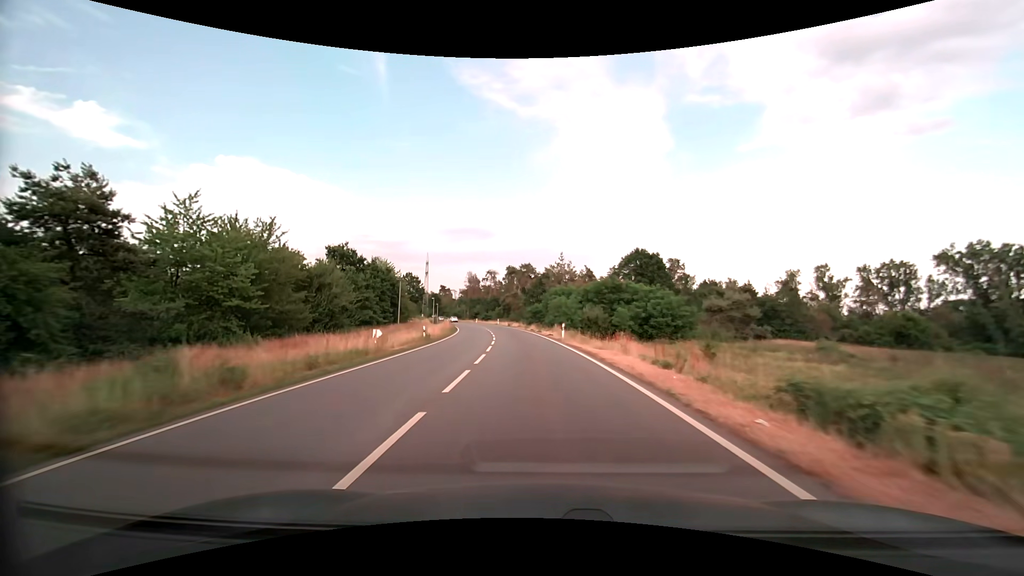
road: primary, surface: asphalt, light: Day
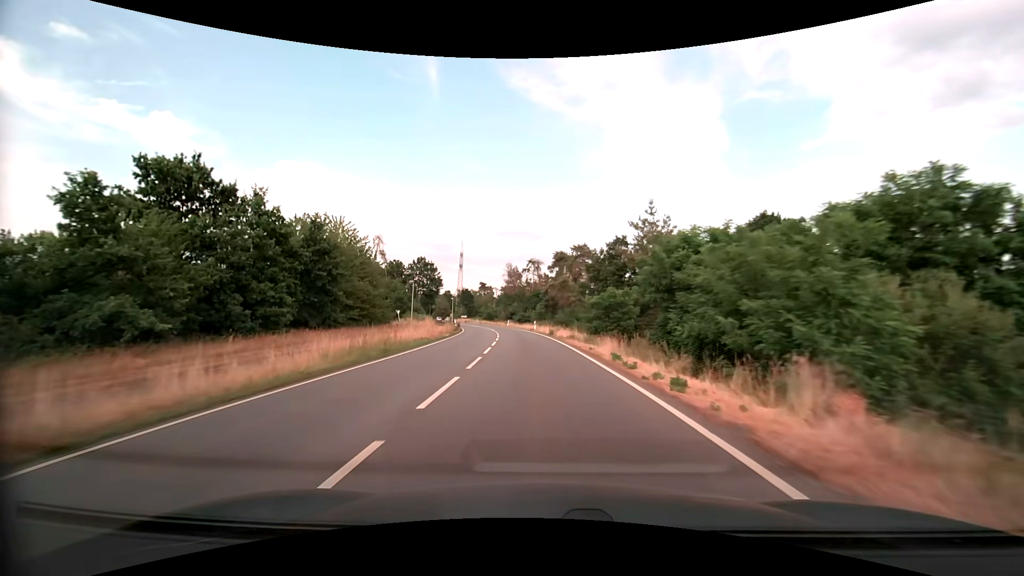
(-1.8, +38.2) m; -6°
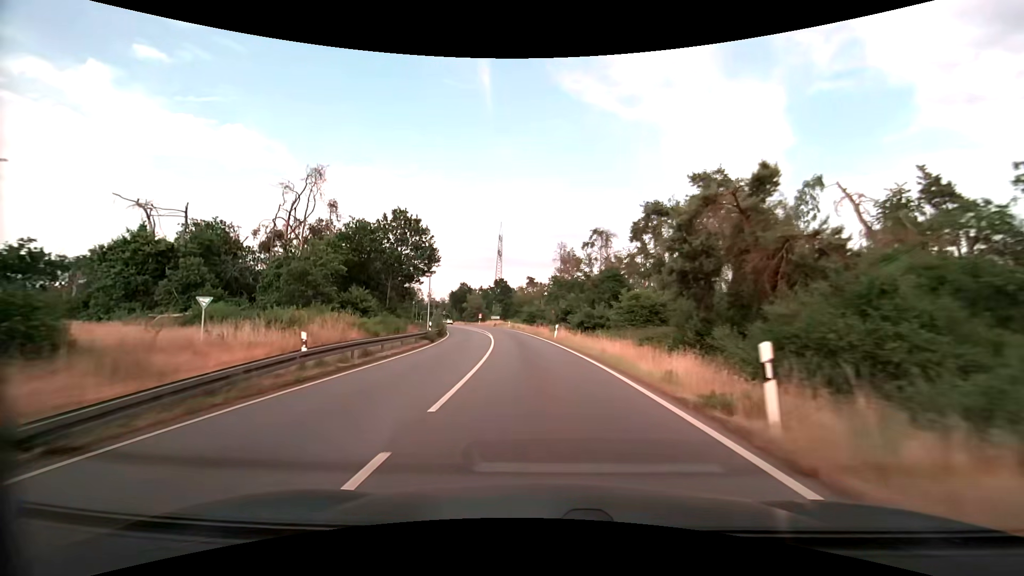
(-2.9, +49.0) m; -6°
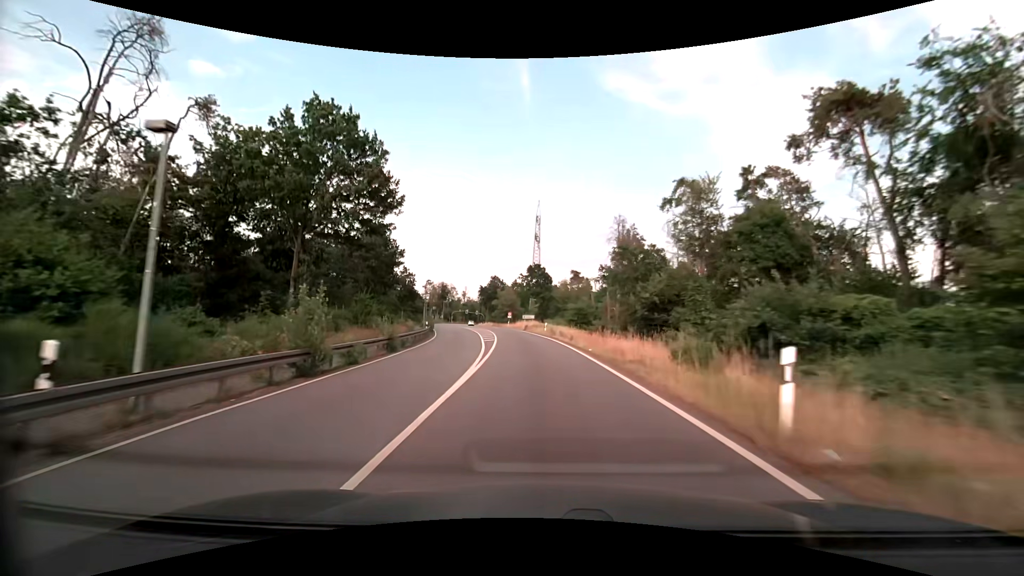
(-1.3, +30.2) m; -5°
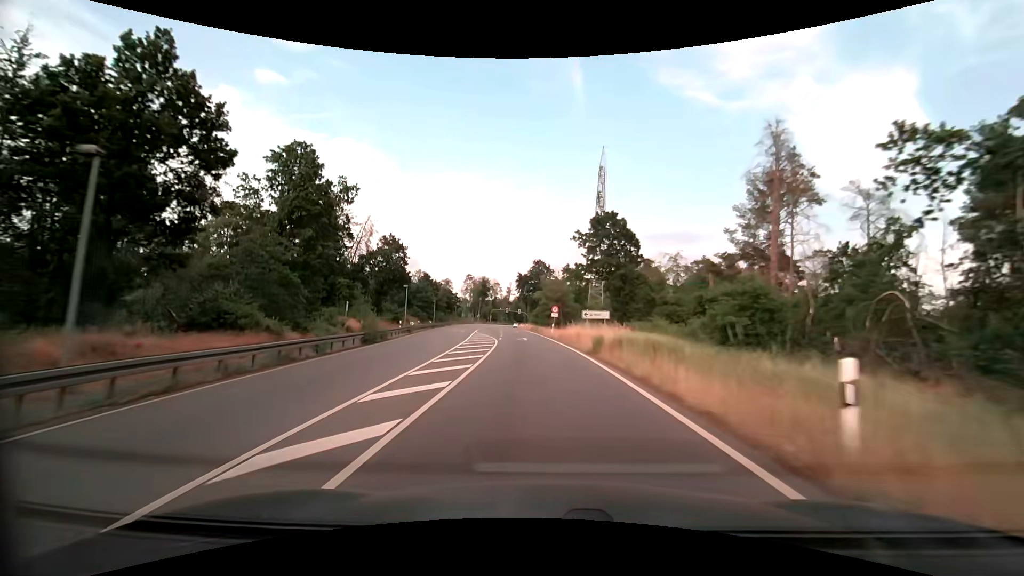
(-2.0, +41.0) m; -6°
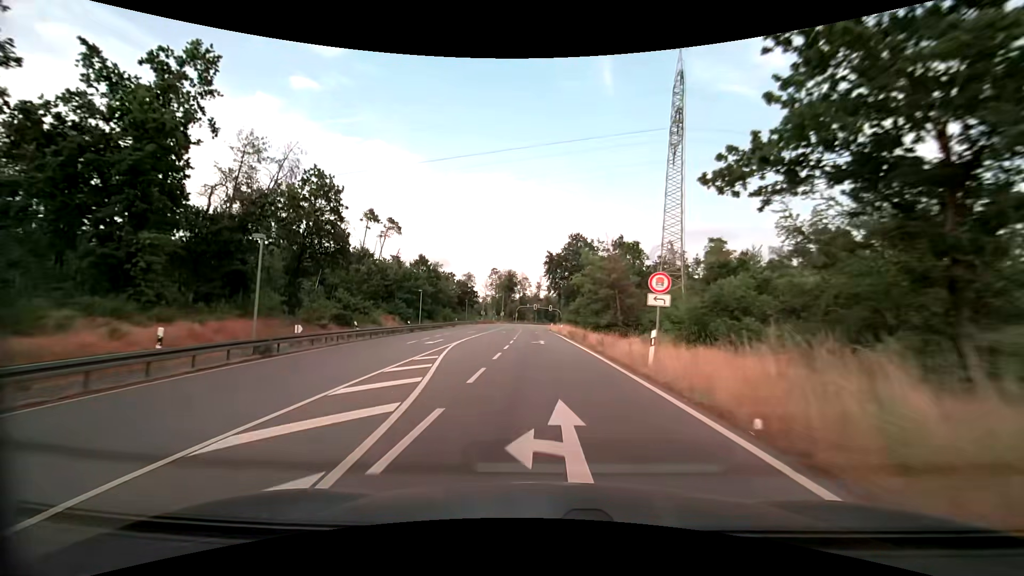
(-1.2, +31.3) m; -4°
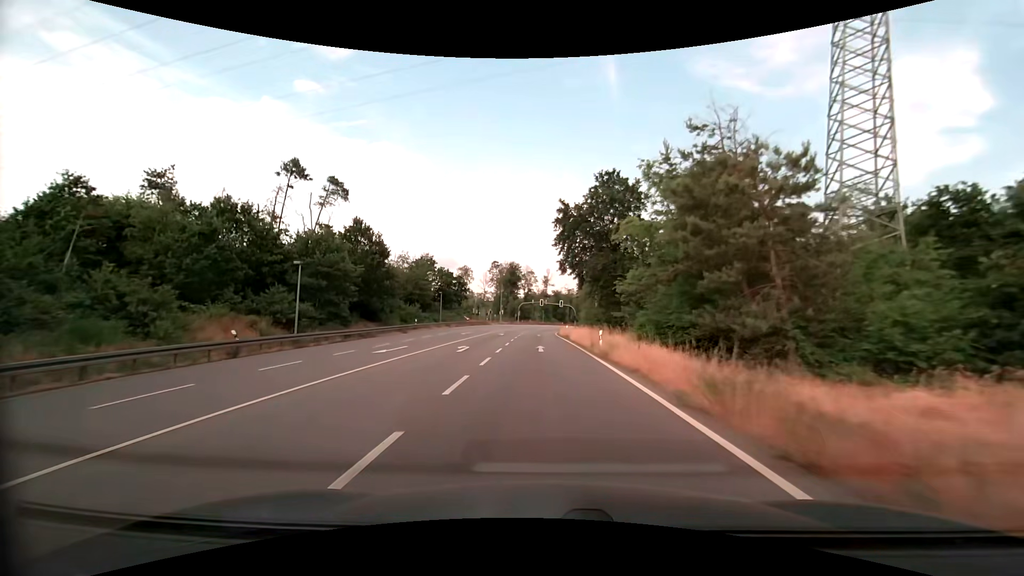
(-0.2, +31.6) m; -1°
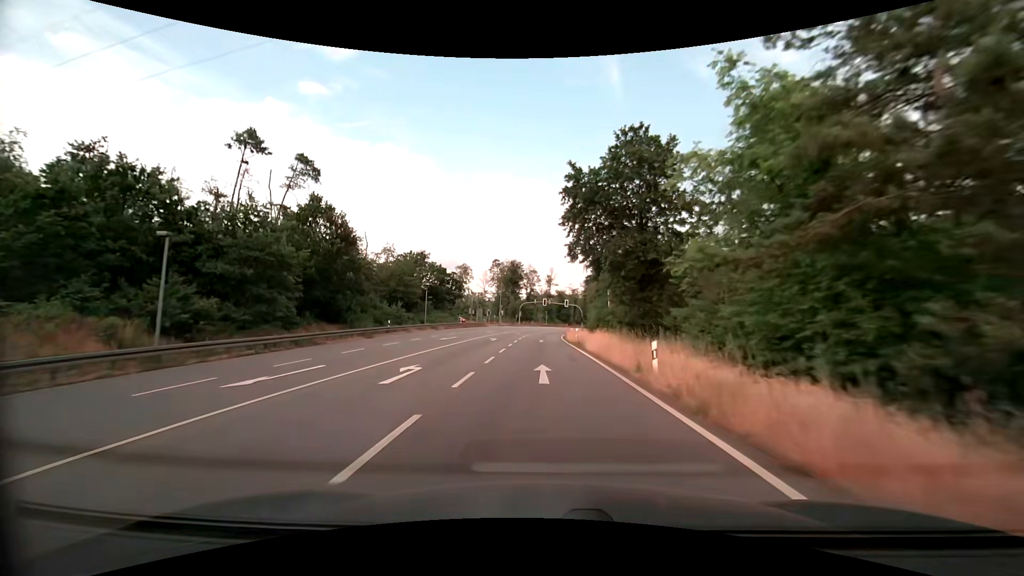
(-0.1, +10.6) m; -1°
(0, +10) (0, +20) (0, +30) (0, +40) (0, +50) (+1, +60) (+1, +70) (+2, +80) (+3, +90) (+4, +100) m
